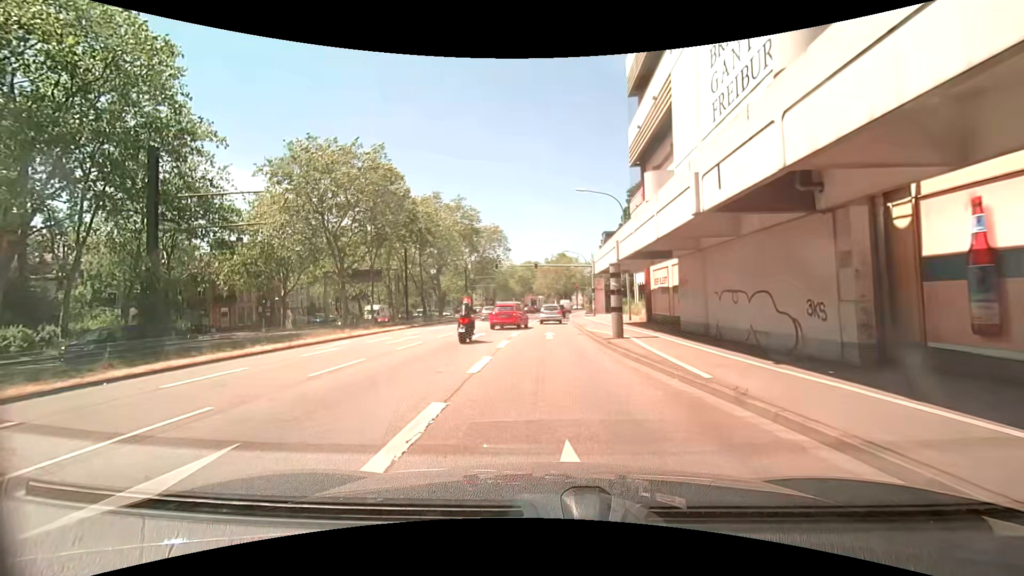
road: primary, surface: asphalt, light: Day
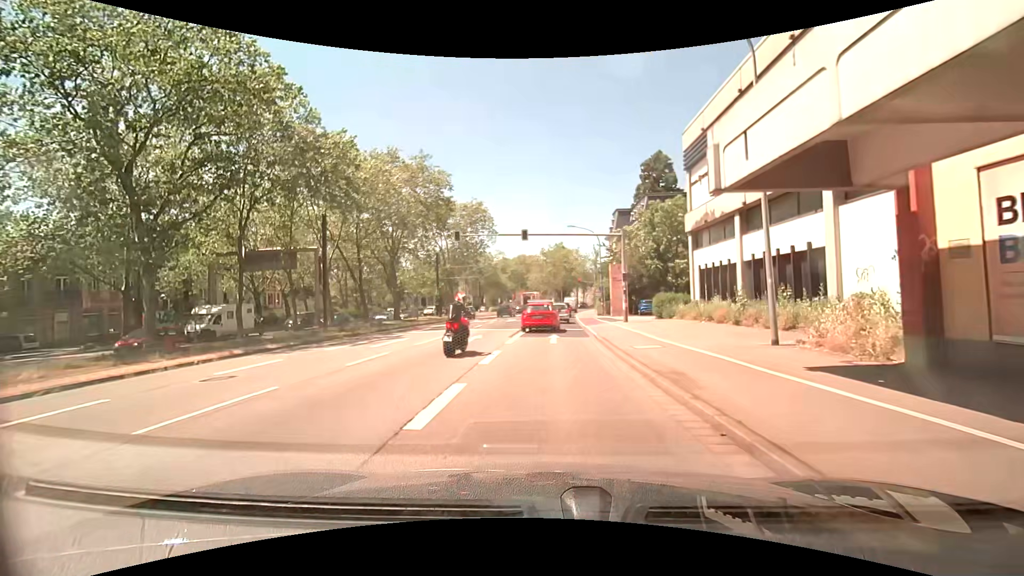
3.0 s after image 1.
(+0.3, +22.3) m; +1°
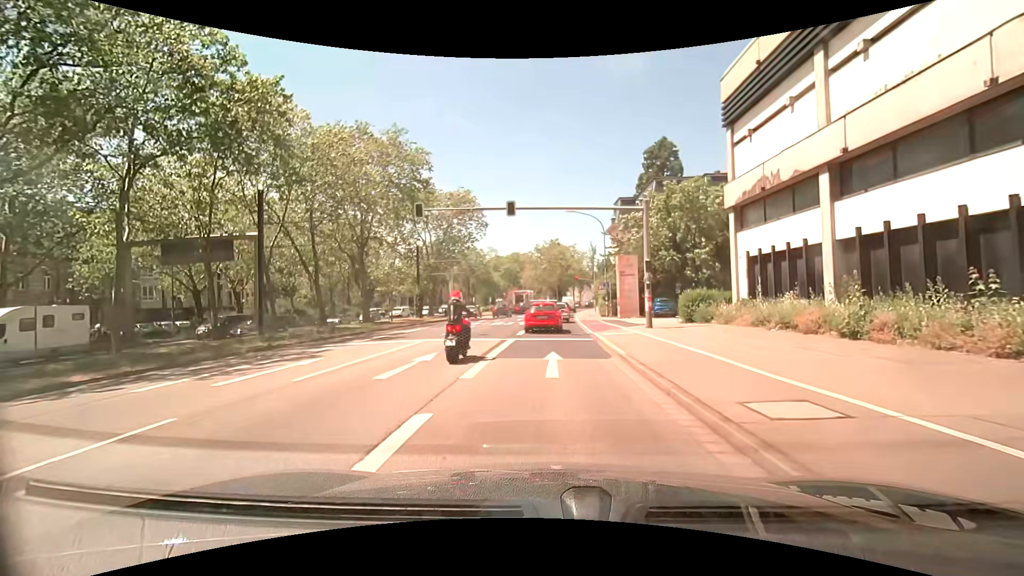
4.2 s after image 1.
(0.0, +8.3) m; +1°
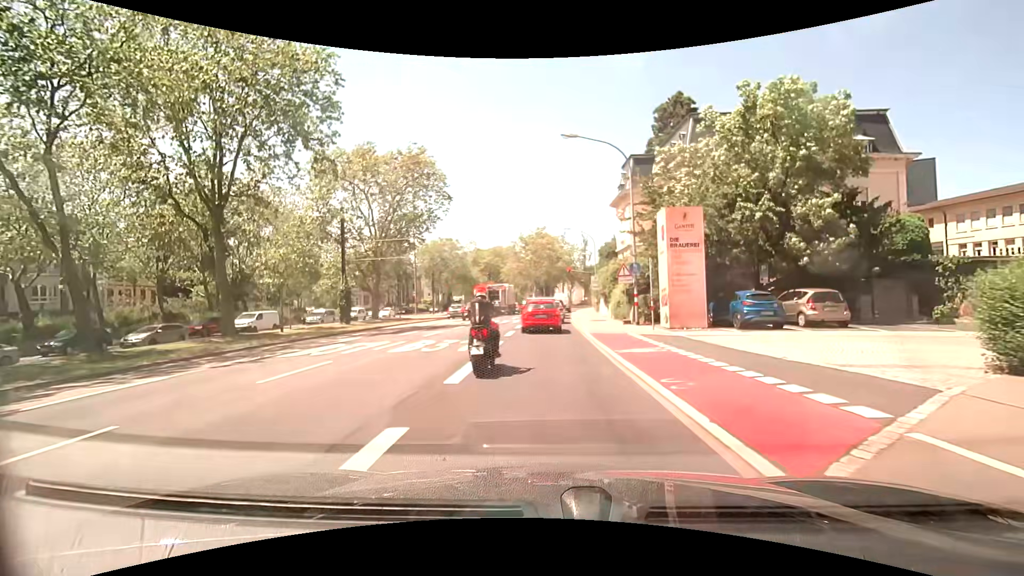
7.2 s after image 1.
(0.0, +19.9) m; +1°
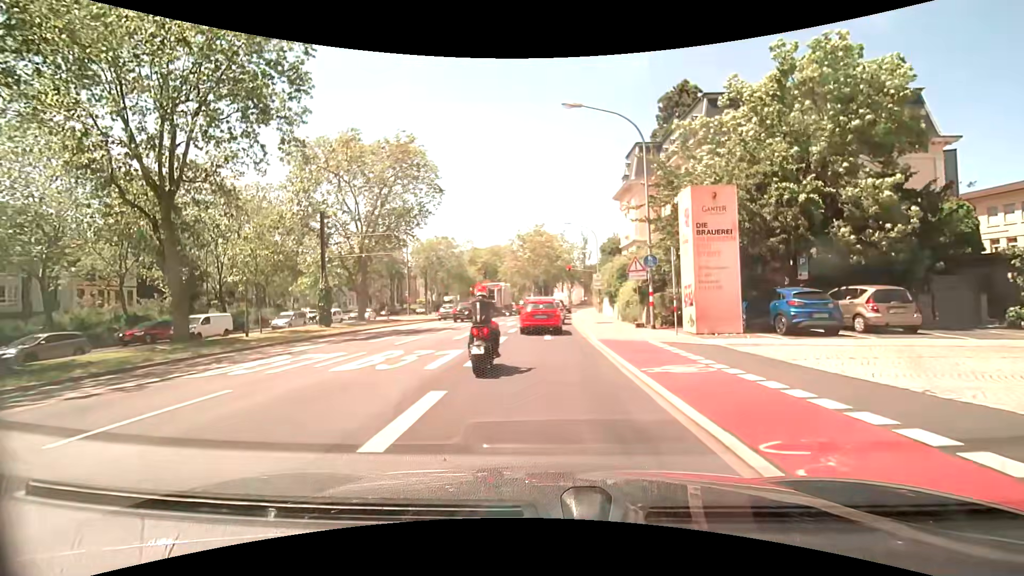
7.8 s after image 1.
(0.0, +3.8) m; -1°
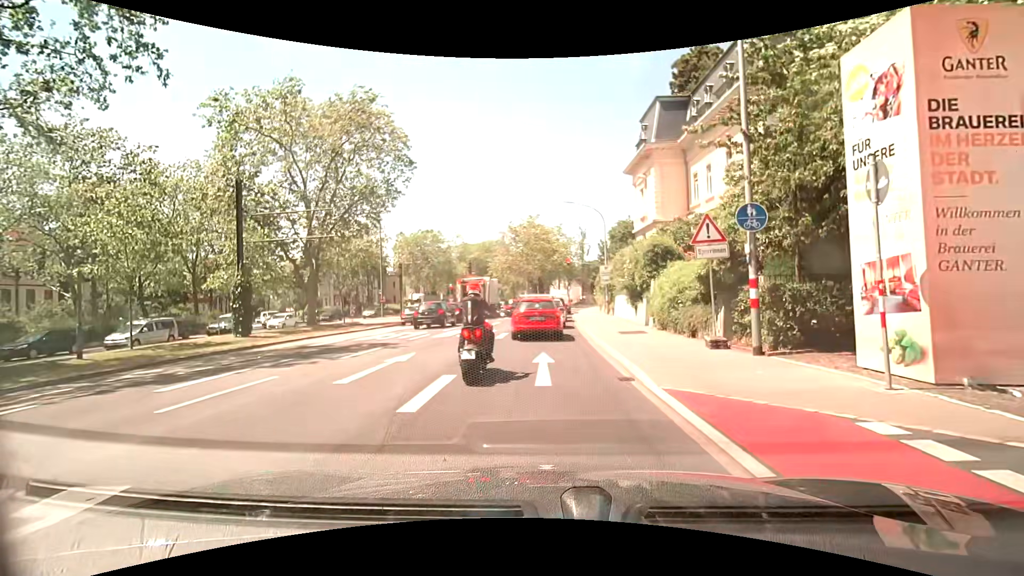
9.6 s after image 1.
(+0.1, +10.3) m; -1°
